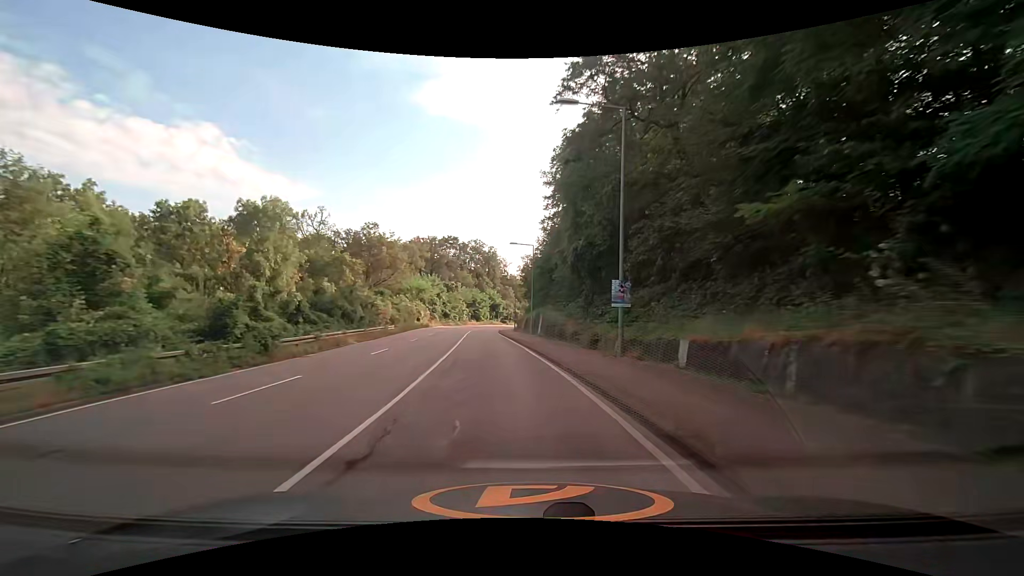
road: secondary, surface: asphalt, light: Day
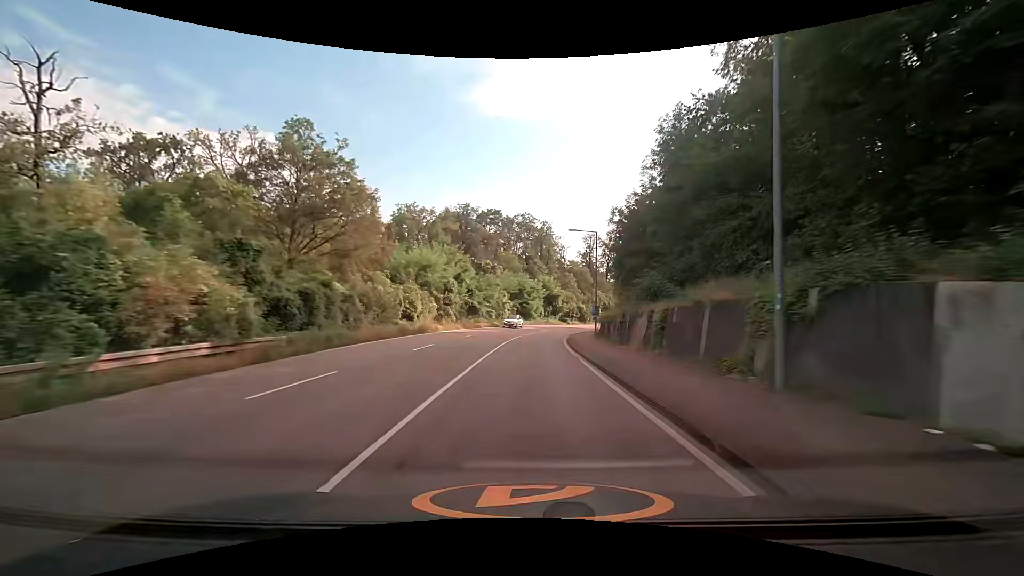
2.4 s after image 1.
(-3.2, +36.5) m; -7°
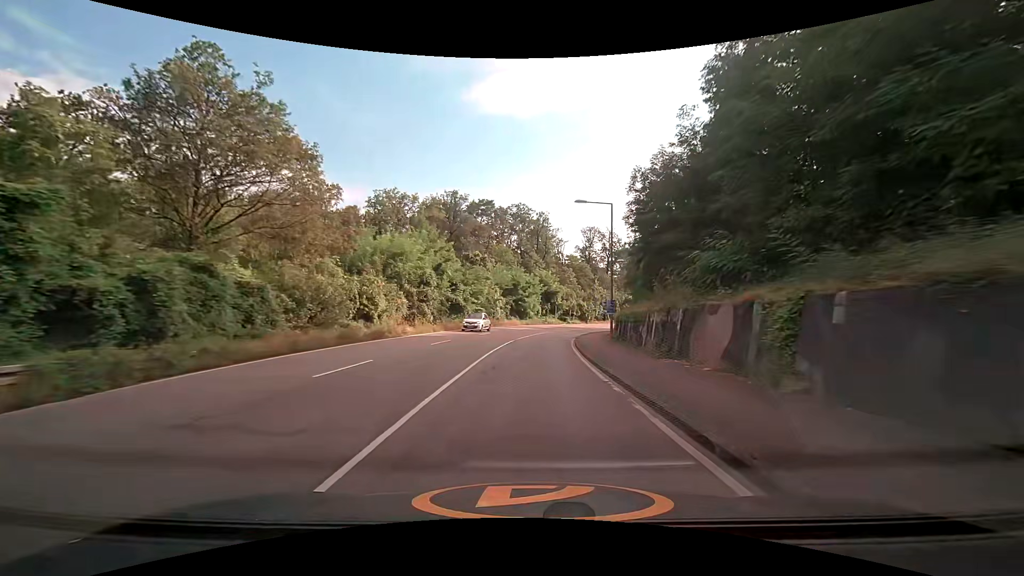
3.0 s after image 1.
(+0.1, +9.2) m; +1°
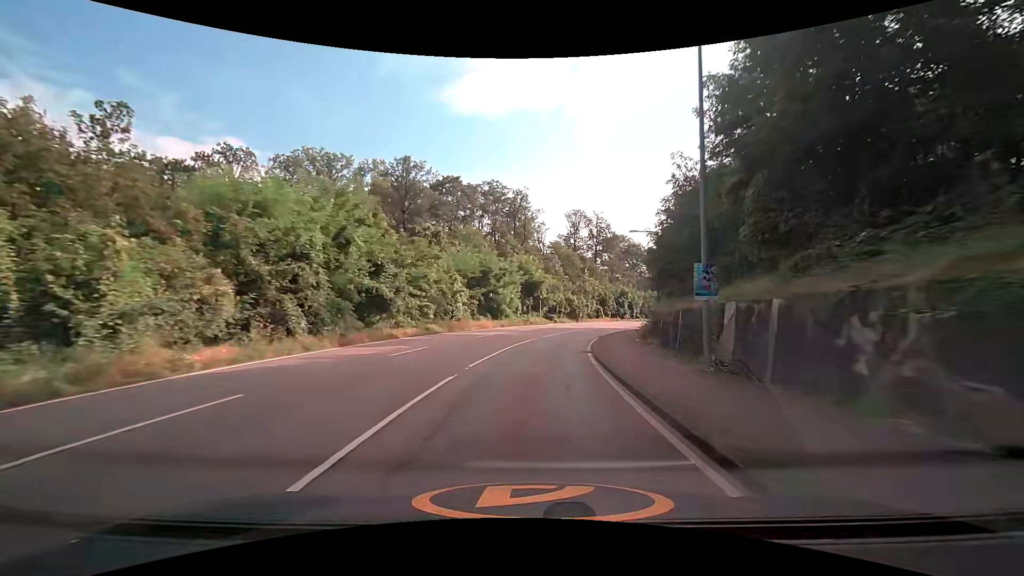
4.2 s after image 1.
(+0.3, +18.4) m; +2°
